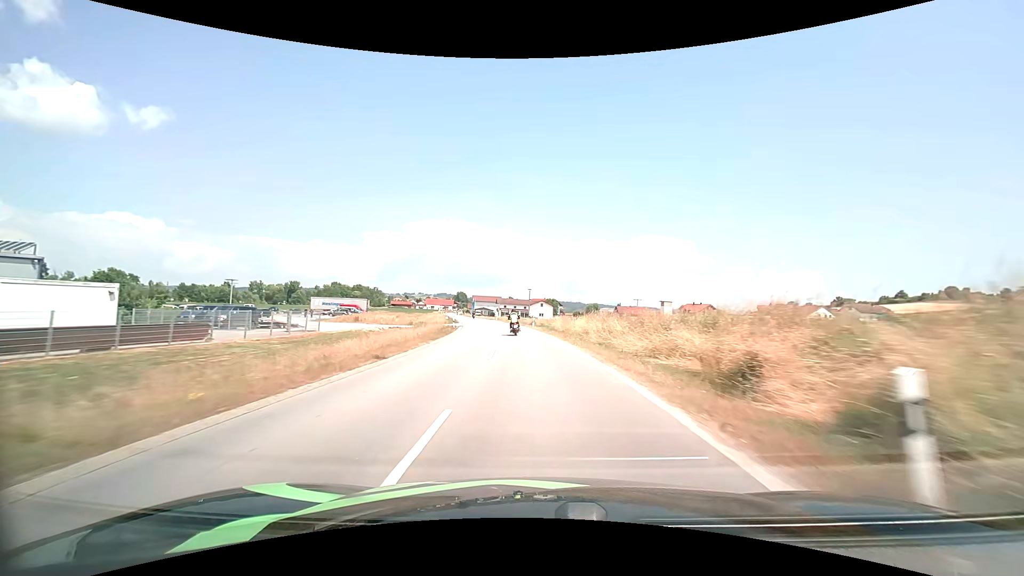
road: secondary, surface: asphalt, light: Day
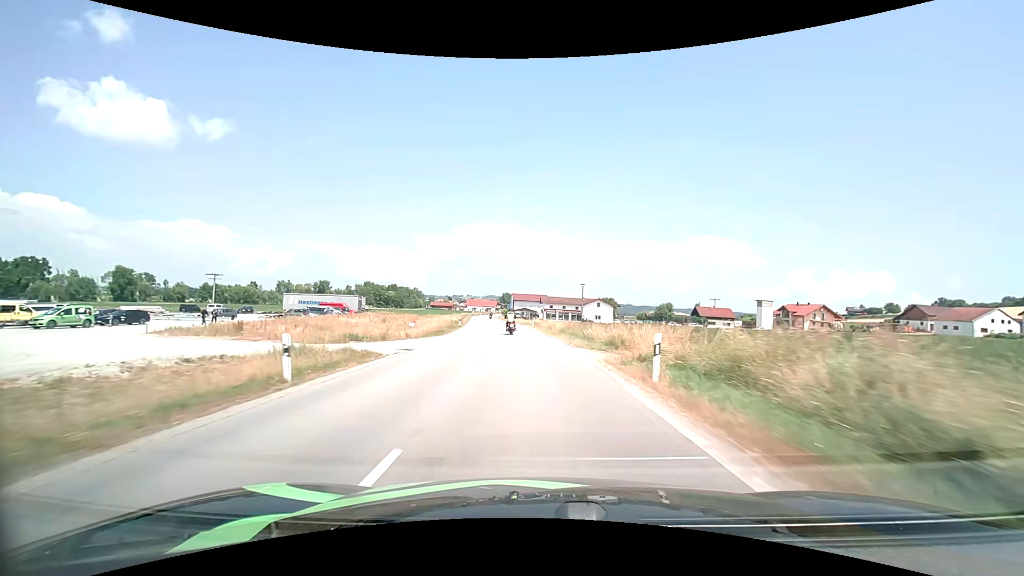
(-1.8, +37.9) m; -6°
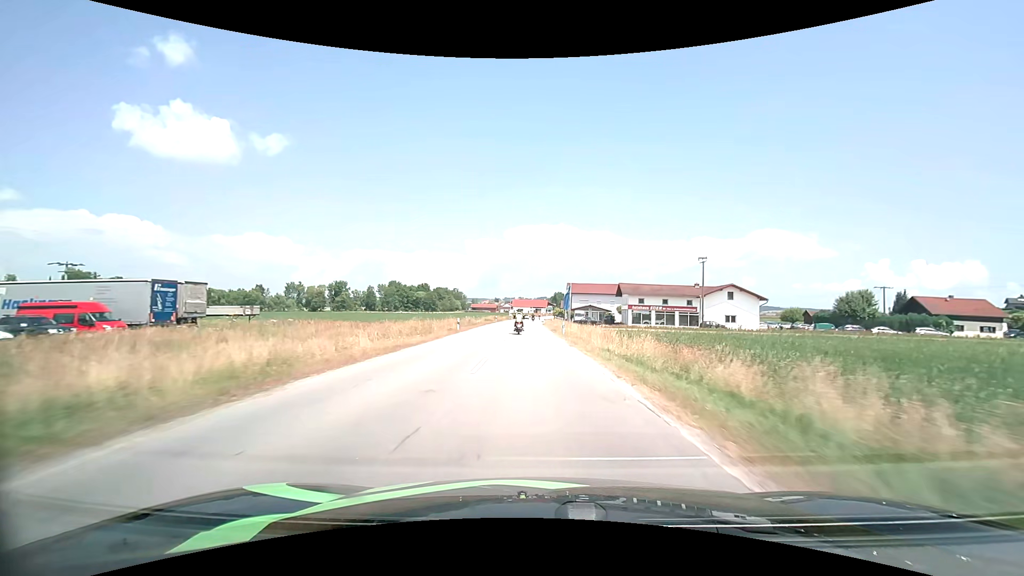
(-4.2, +61.5) m; -6°
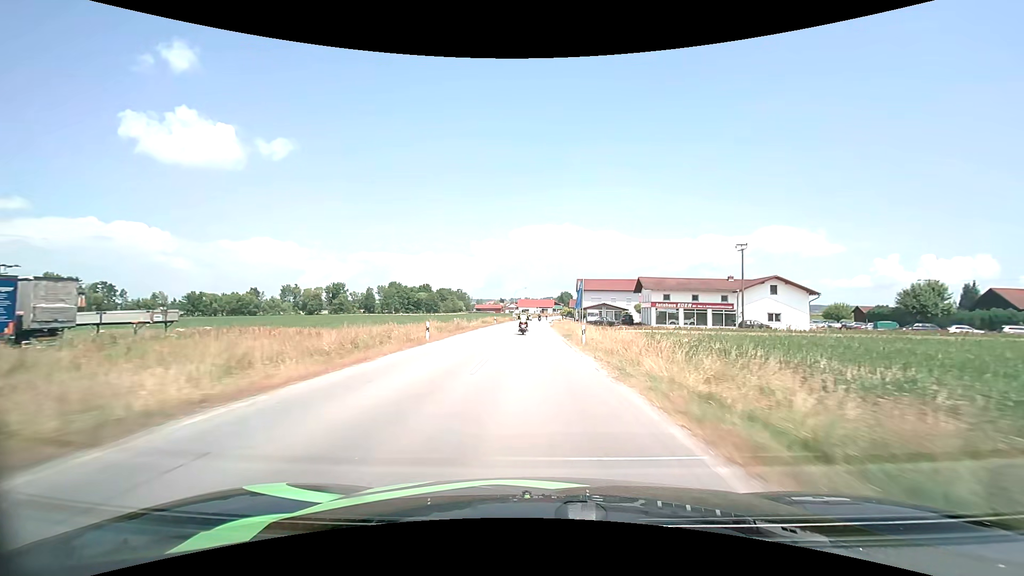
(-0.1, +11.8) m; -1°
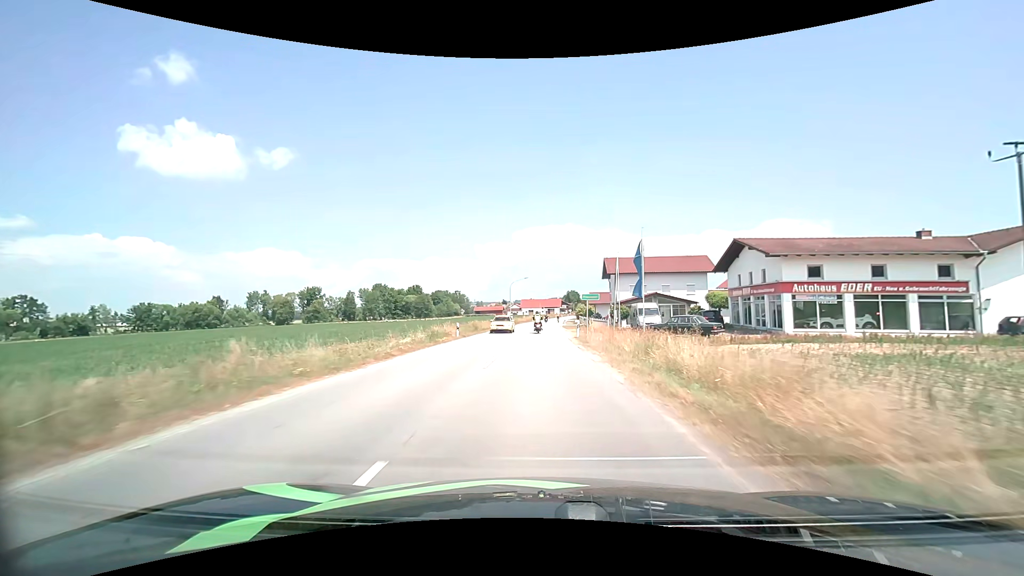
(-0.4, +34.6) m; -1°
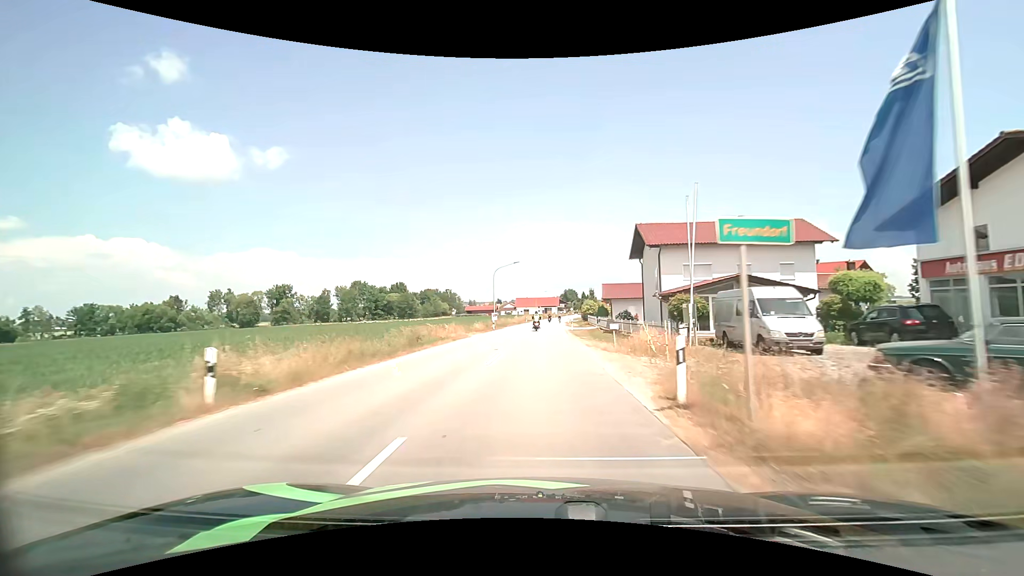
(+0.1, +23.2) m; 0°
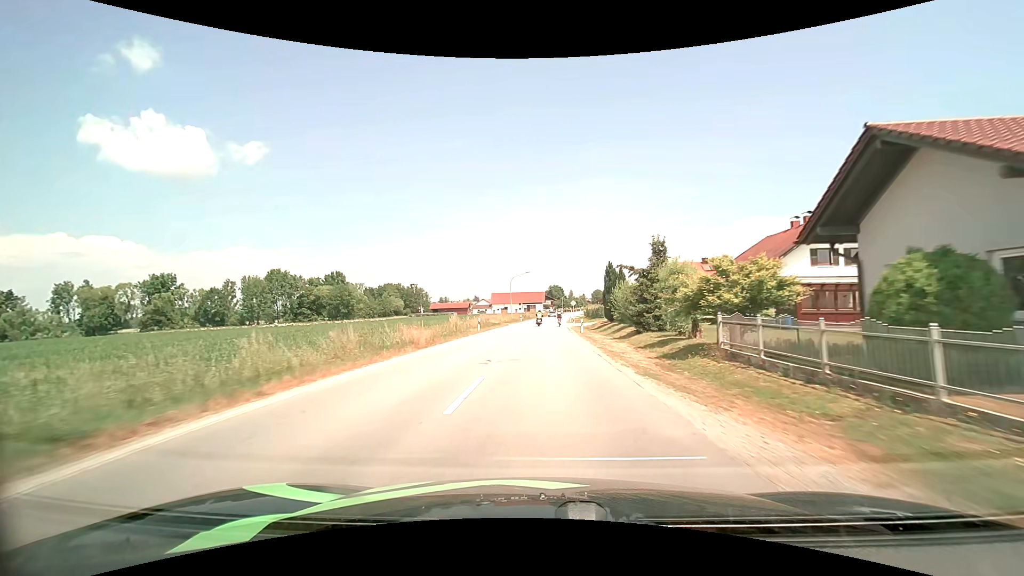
(+0.8, +54.4) m; +2°
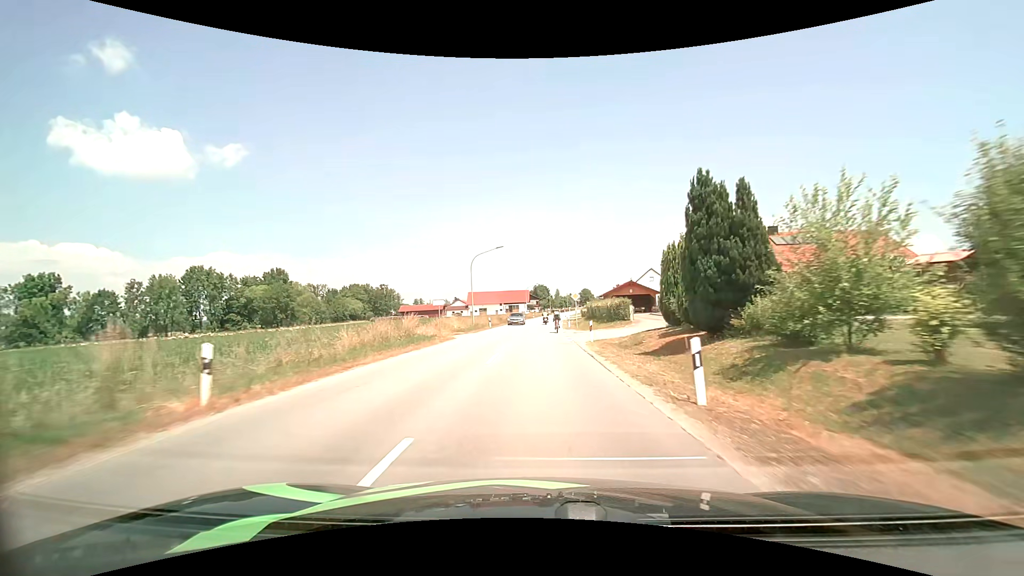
(+0.4, +29.0) m; +2°
(0, +10) (0, +20) (0, +30) (0, +40) (-1, +50) (-1, +60) (-1, +70) (0, +80) (0, +90) (+1, +100) m
